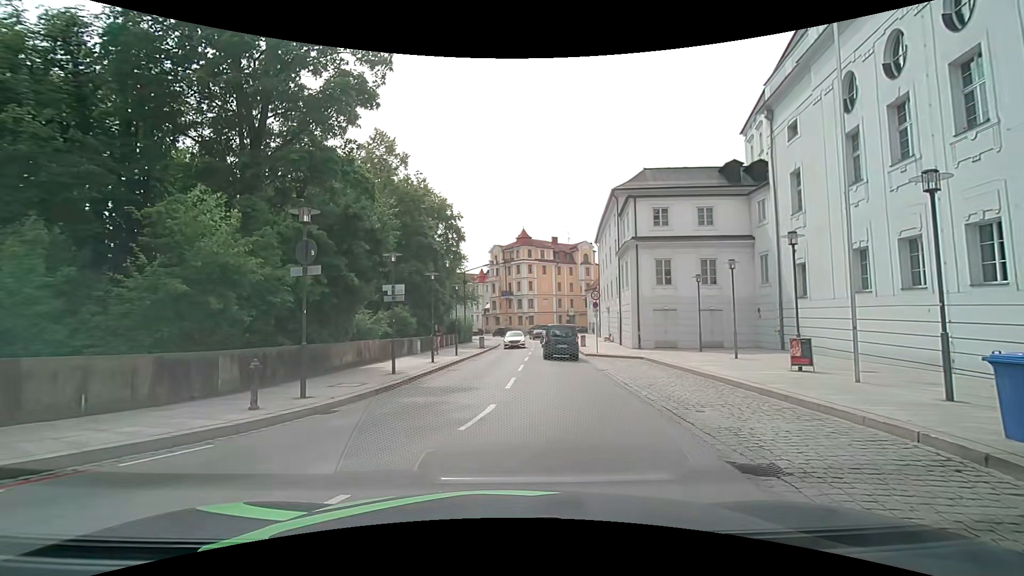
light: Day
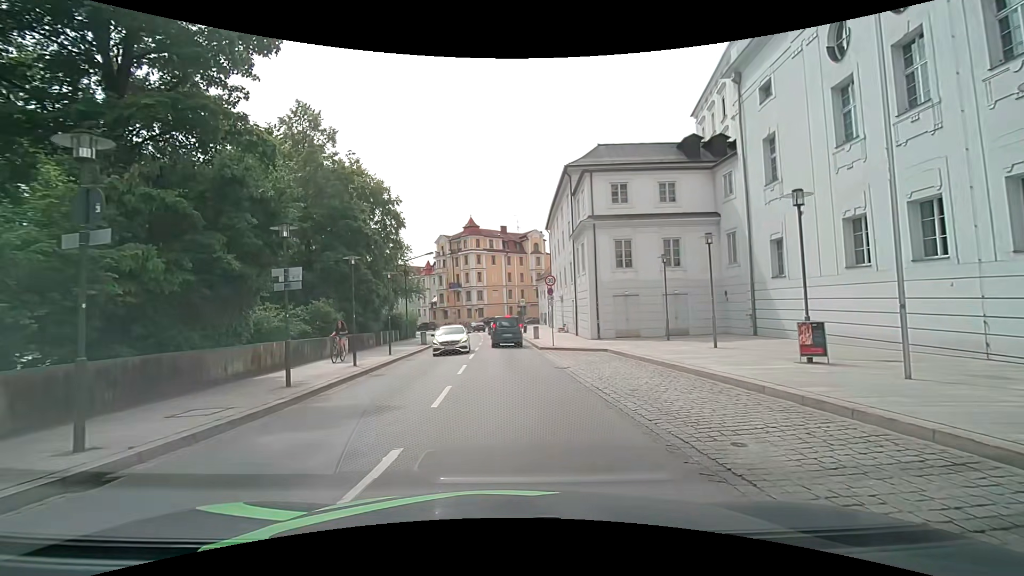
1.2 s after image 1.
(+0.2, +4.2) m; +4°
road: primary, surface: asphalt
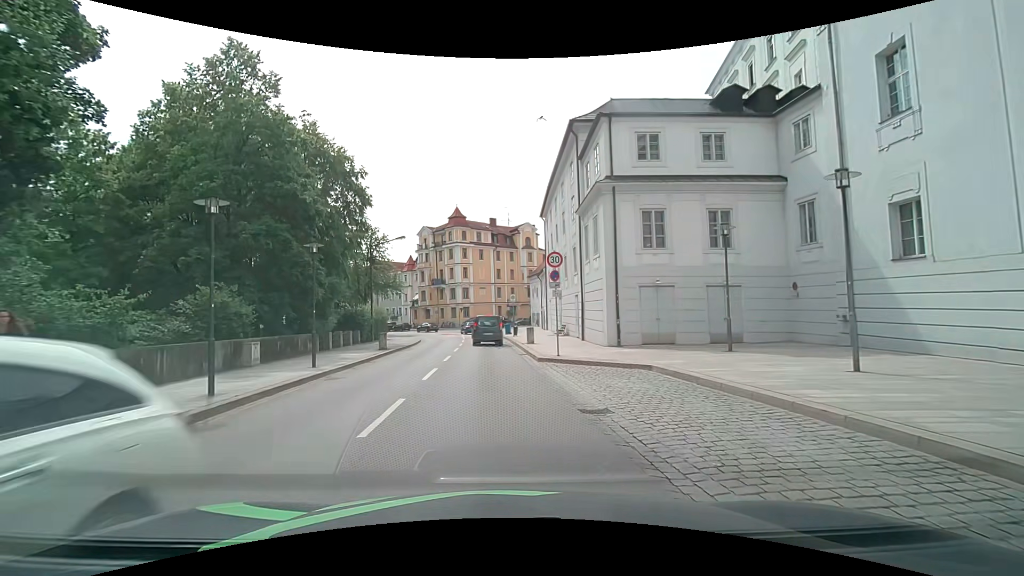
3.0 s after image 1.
(+0.1, +8.7) m; +1°
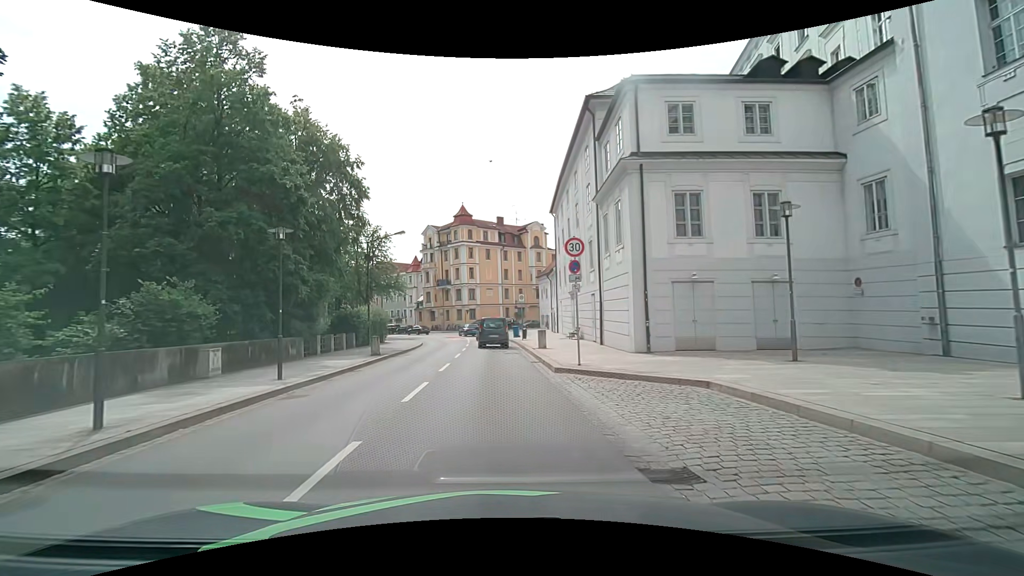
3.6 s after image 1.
(0.0, +3.3) m; 0°
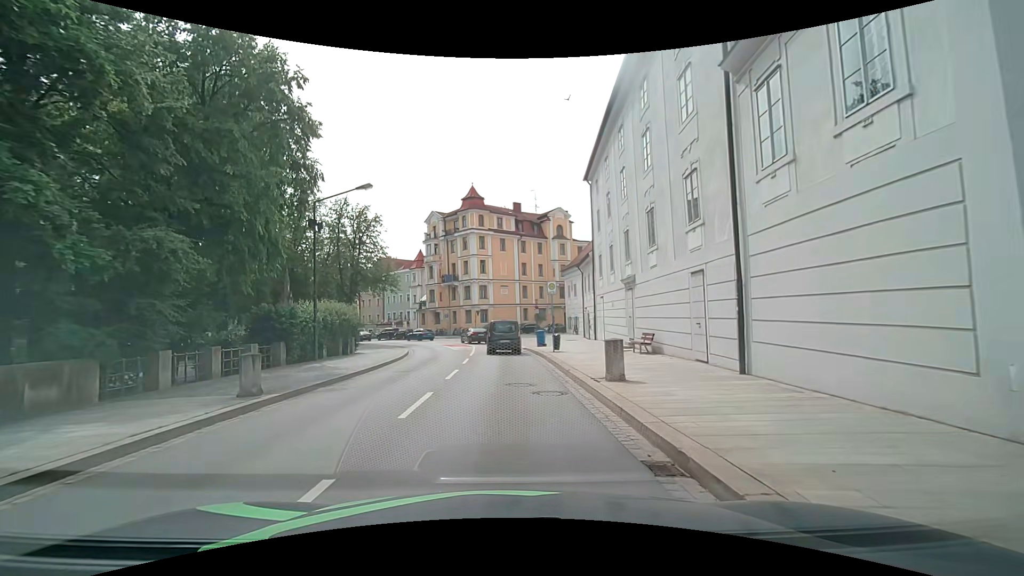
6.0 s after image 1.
(-0.4, +13.5) m; -3°
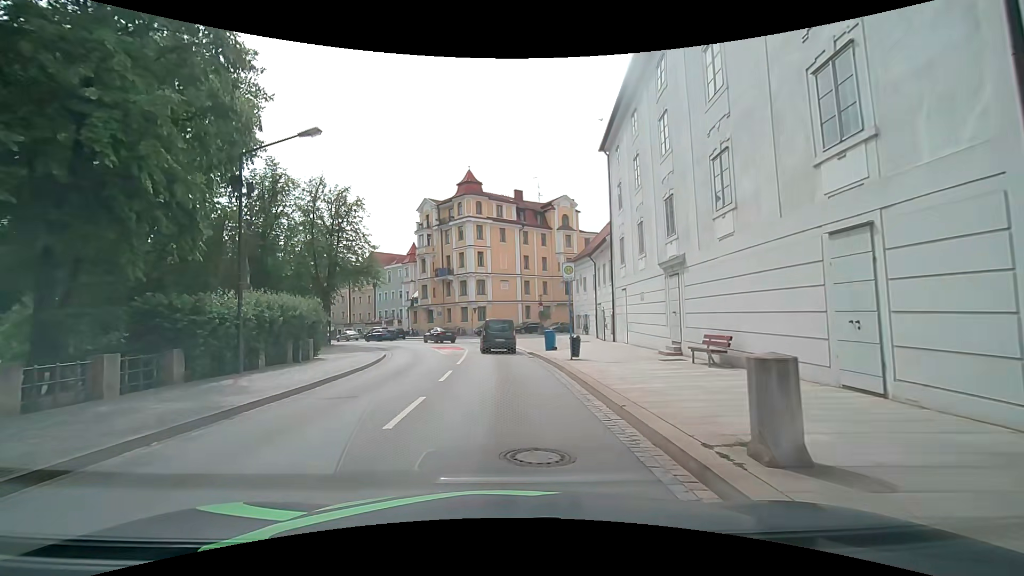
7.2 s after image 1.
(+0.1, +6.8) m; +1°
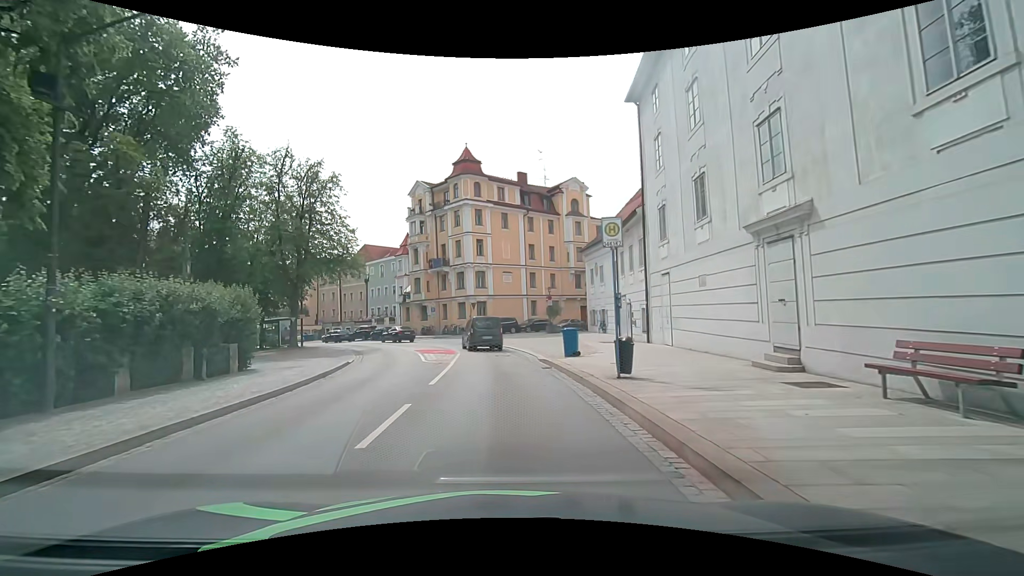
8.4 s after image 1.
(0.0, +7.3) m; 0°
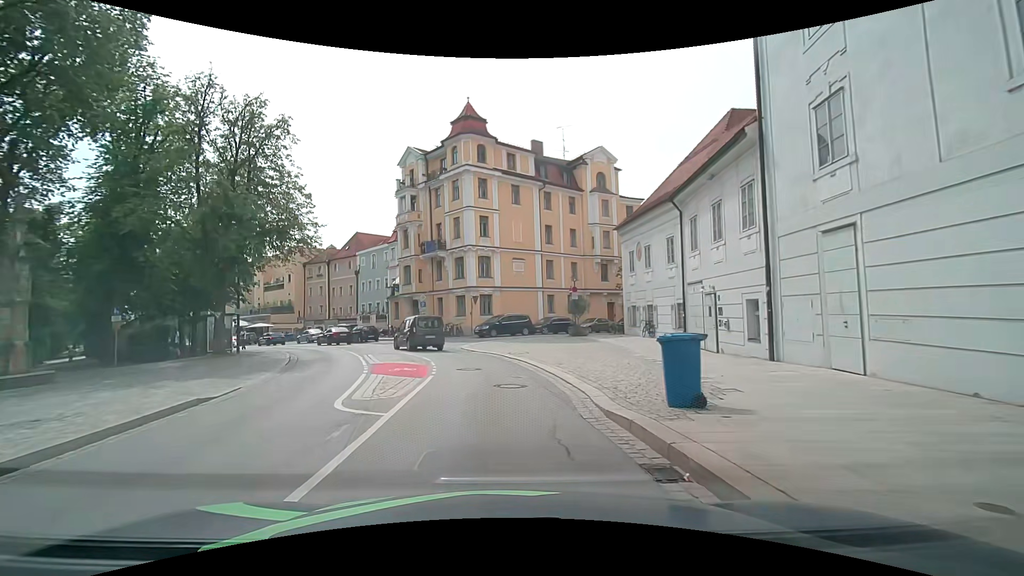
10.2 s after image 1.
(0.0, +11.1) m; 0°
